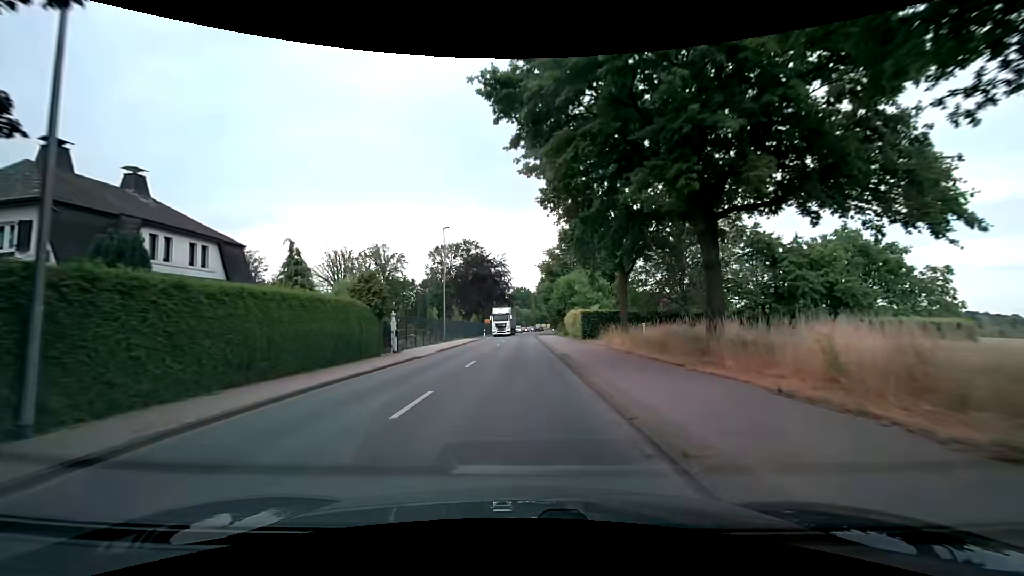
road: secondary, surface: asphalt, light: Day
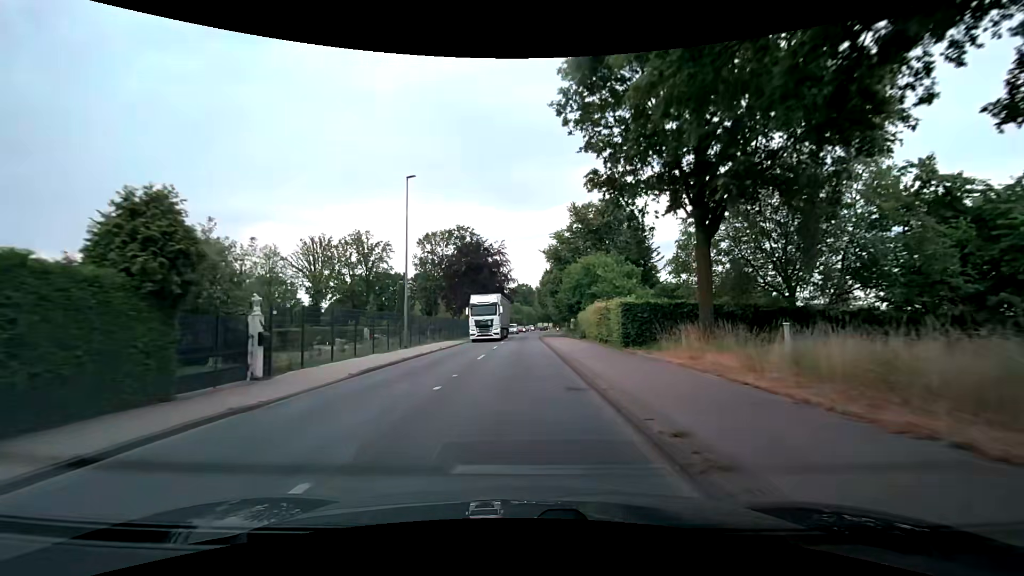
(0.0, +15.2) m; 0°
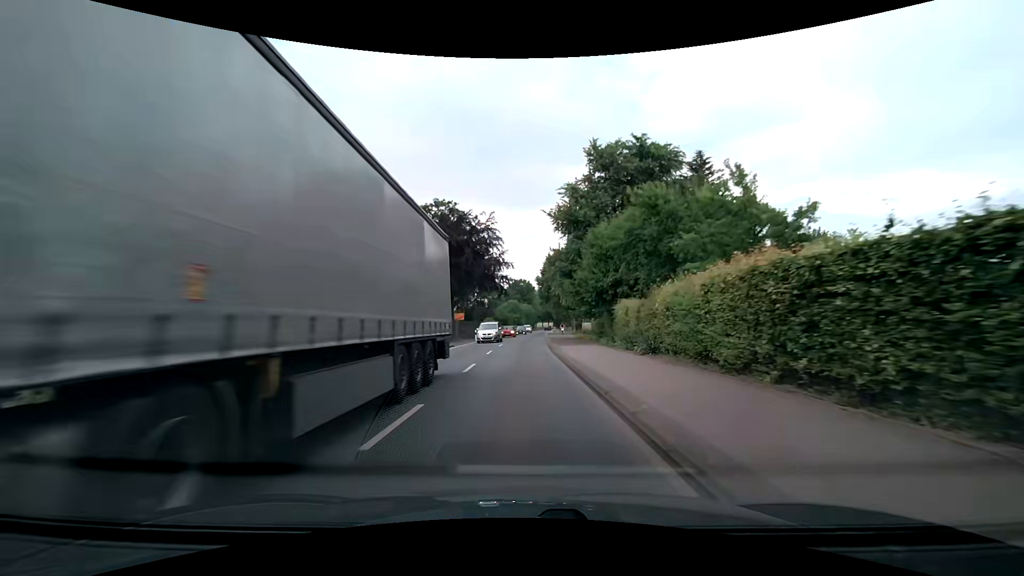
(0.0, +22.8) m; 0°
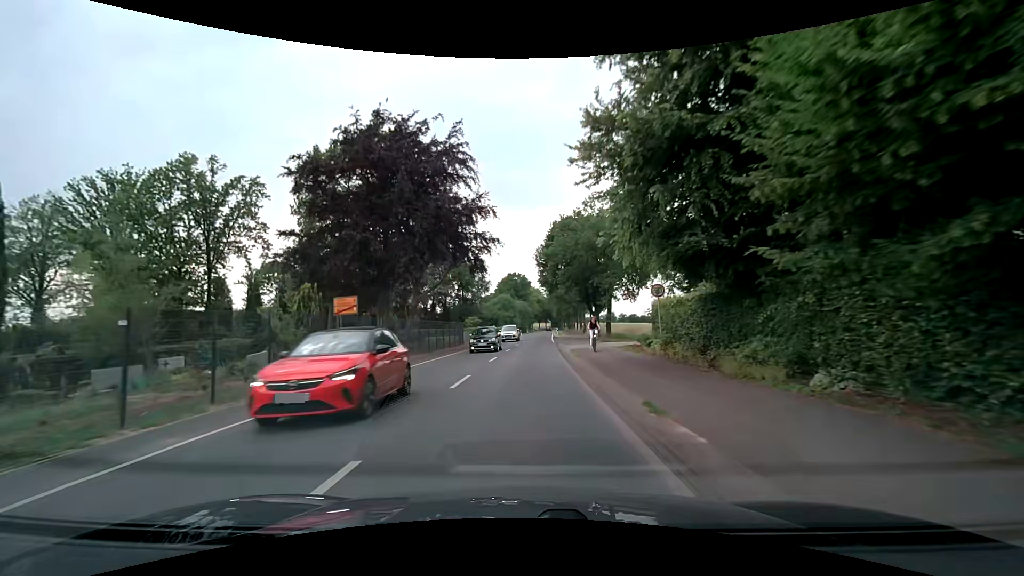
(+0.1, +30.4) m; 0°
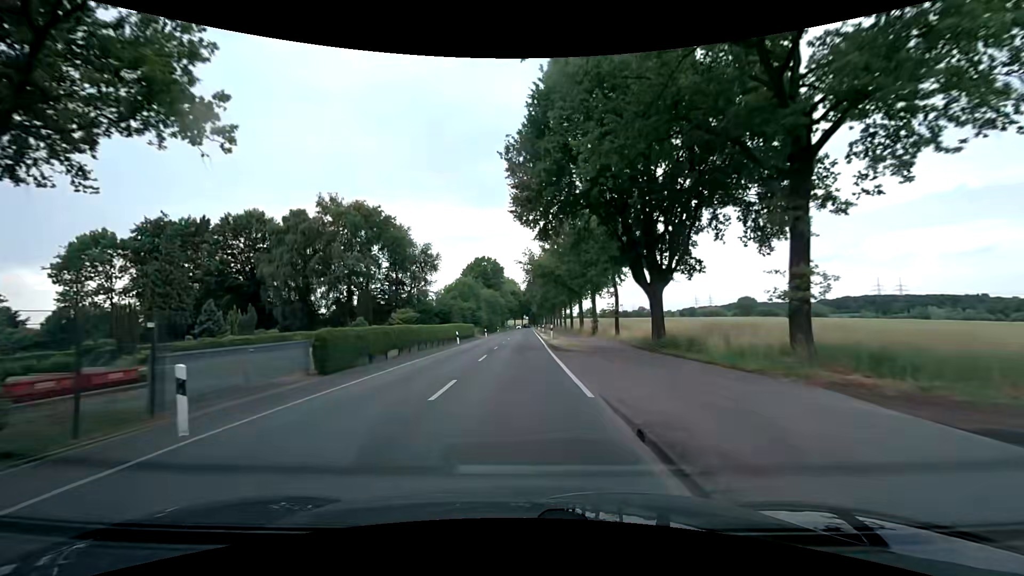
(+1.1, +38.2) m; +3°
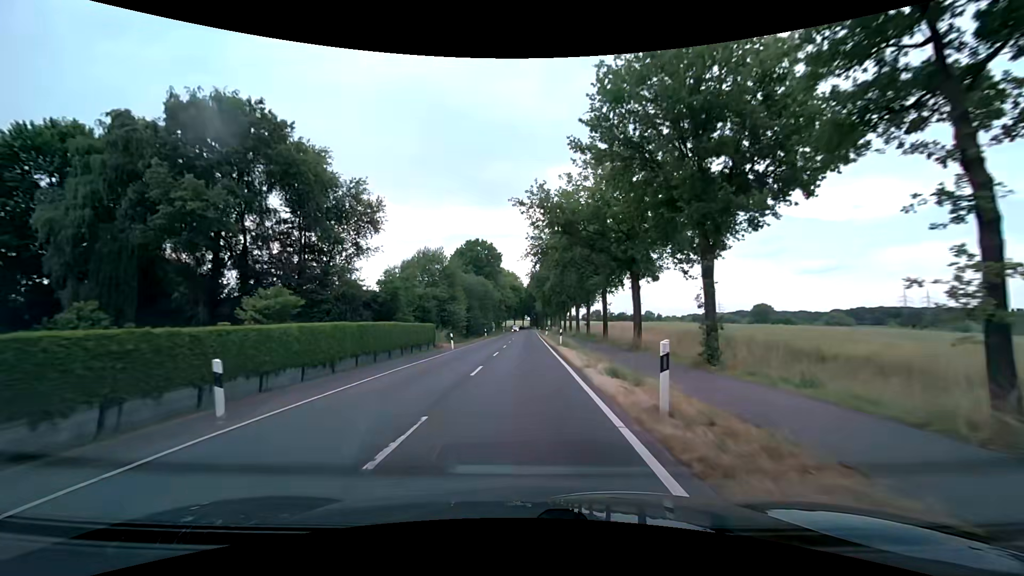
(+0.2, +30.5) m; 0°
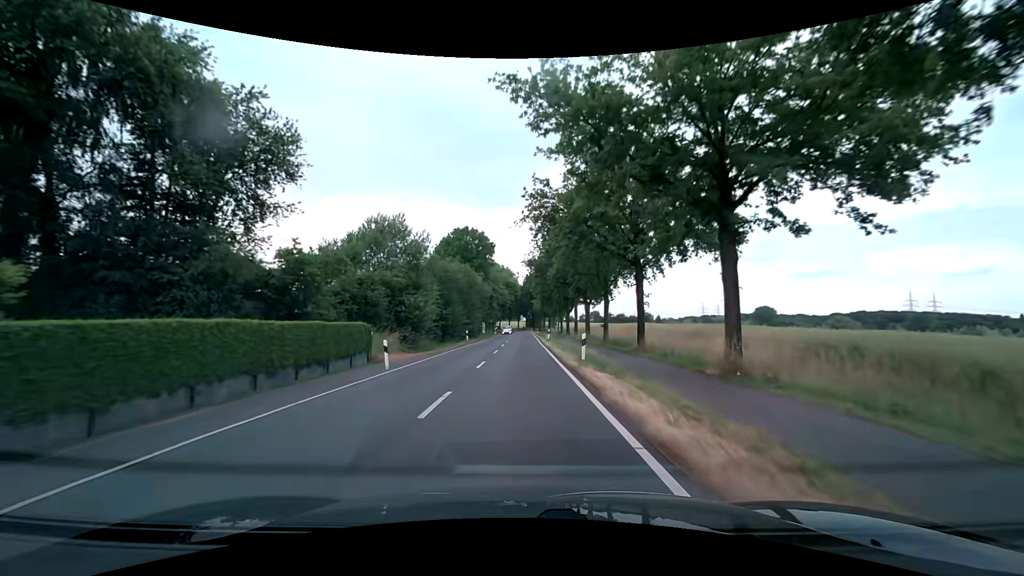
(+0.2, +15.3) m; +1°
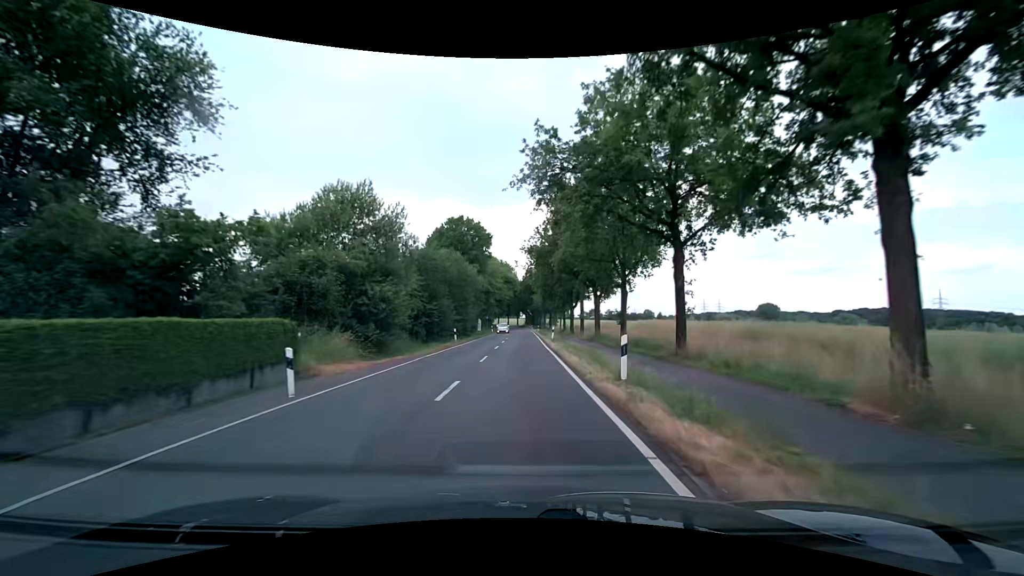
(0.0, +7.6) m; 0°
(0, +10) (0, +20) (0, +30) (0, +40) (0, +50) (0, +60) (0, +70) (0, +80) (0, +90) (0, +100) m
